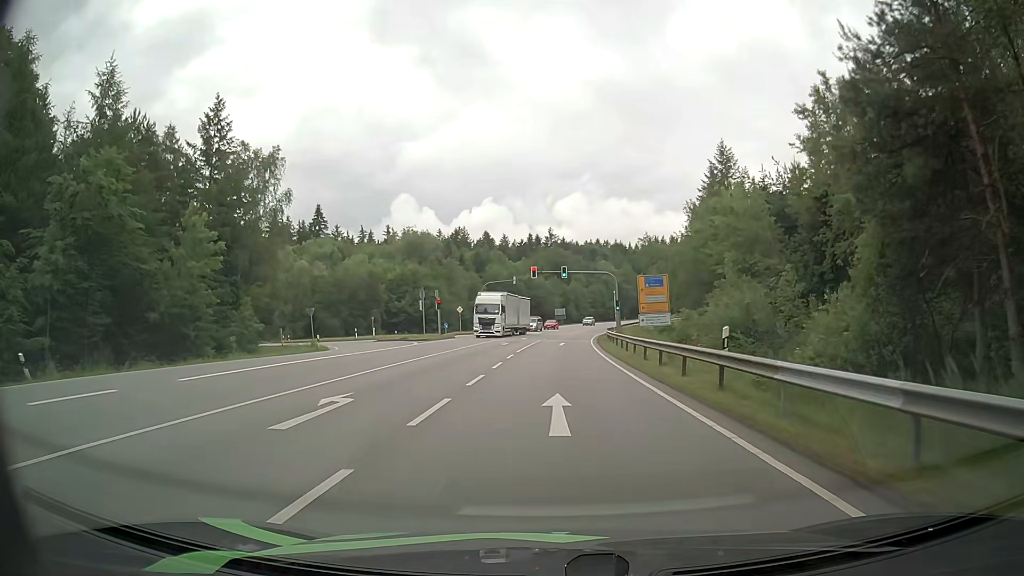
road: secondary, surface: asphalt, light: Day
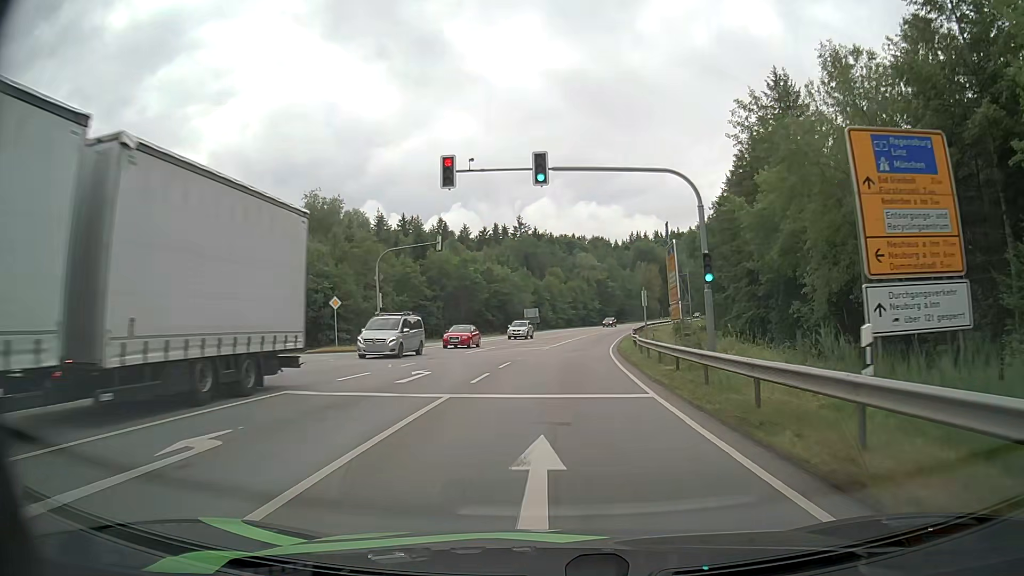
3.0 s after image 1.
(+0.6, +39.4) m; +2°
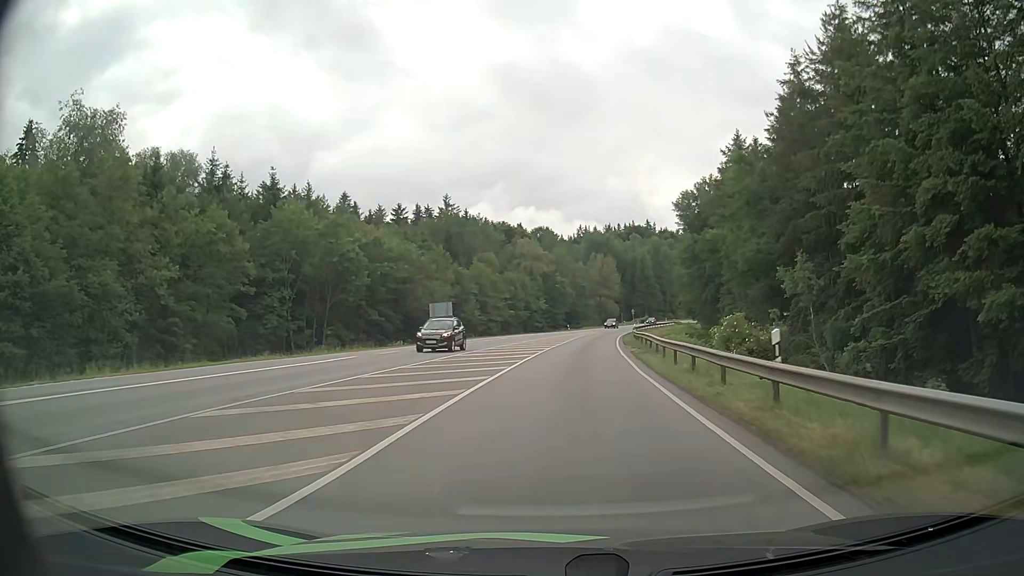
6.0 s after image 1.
(+1.7, +41.0) m; +5°
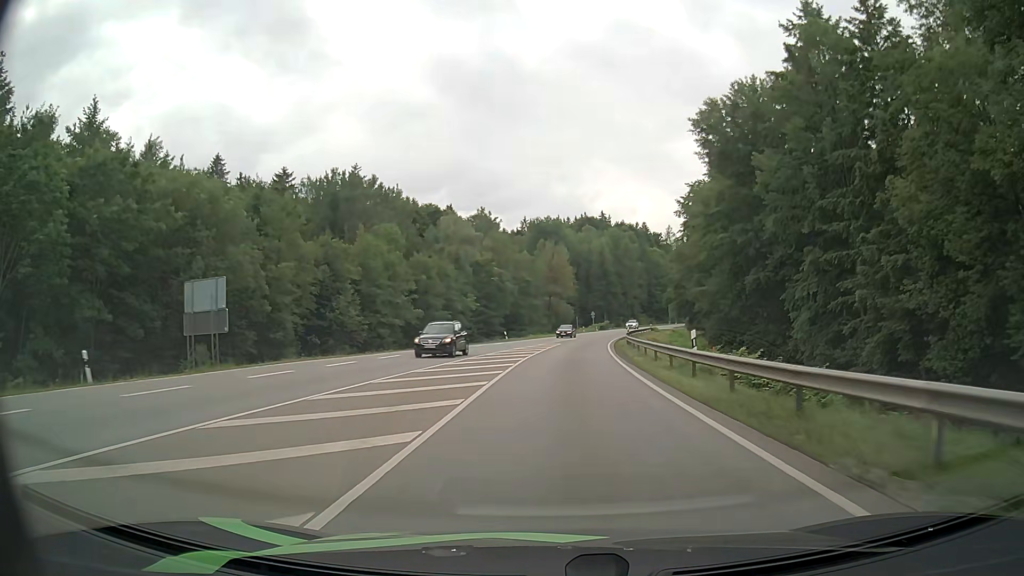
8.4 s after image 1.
(+1.5, +37.6) m; +5°
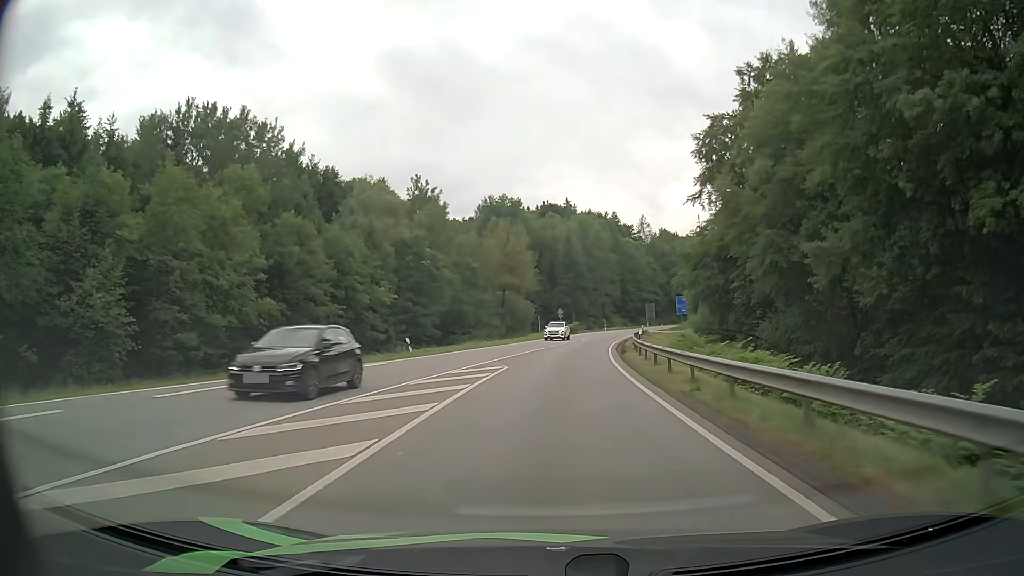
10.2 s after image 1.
(+0.9, +30.0) m; +4°
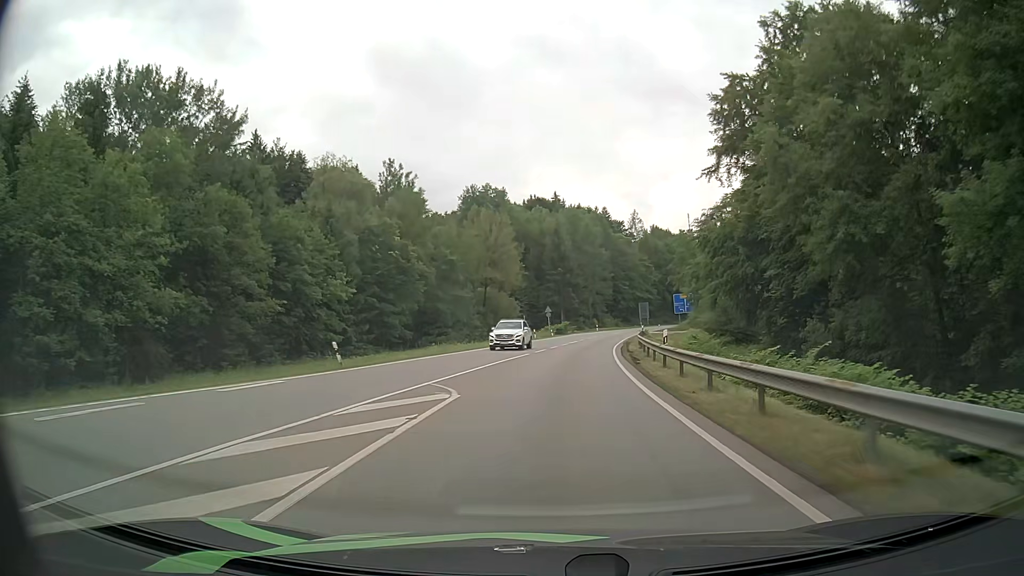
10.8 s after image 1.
(+0.1, +10.1) m; +1°
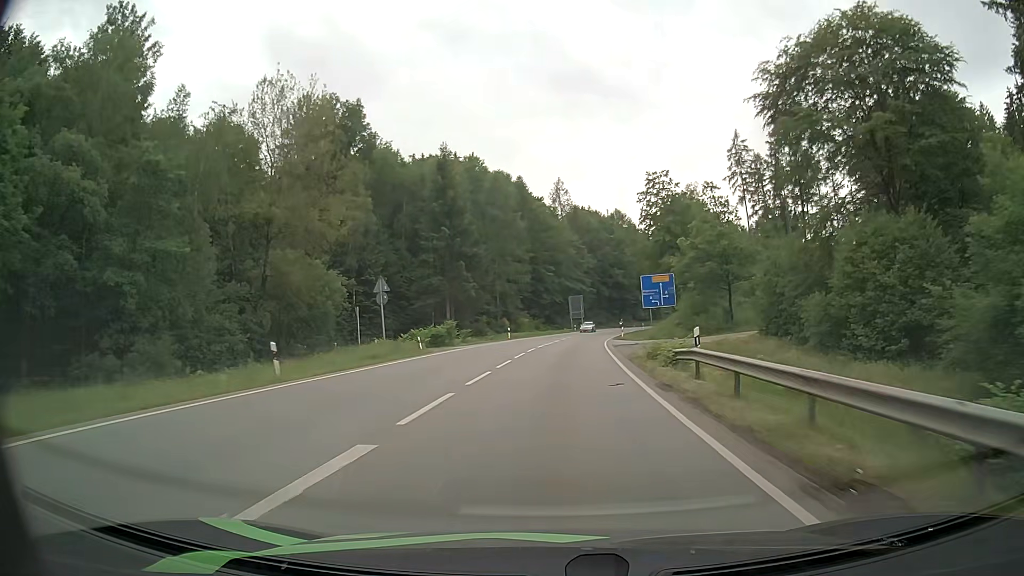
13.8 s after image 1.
(+3.2, +50.5) m; +8°
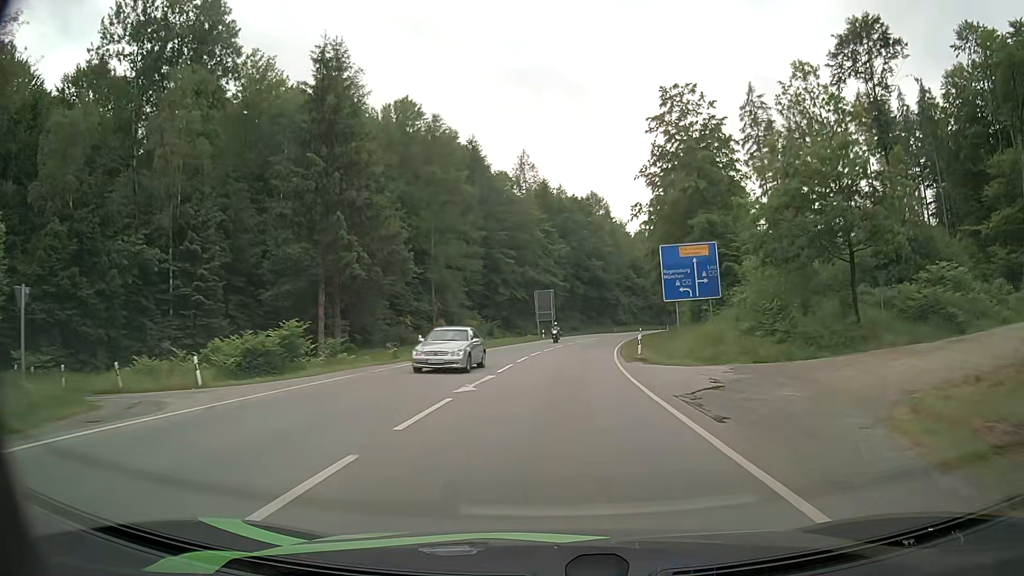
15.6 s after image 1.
(+0.8, +30.0) m; +3°
(0, +10) (+1, +20) (+1, +30) (+2, +40) (+3, +50) (+5, +60) (+6, +70) (+8, +79) (+10, +89) (+12, +99) m
